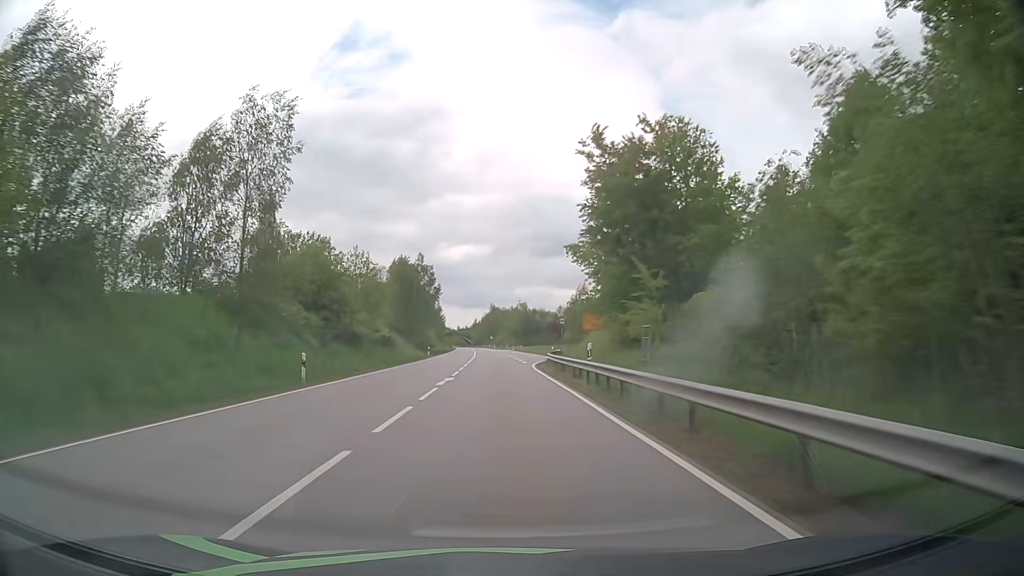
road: primary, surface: asphalt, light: Day
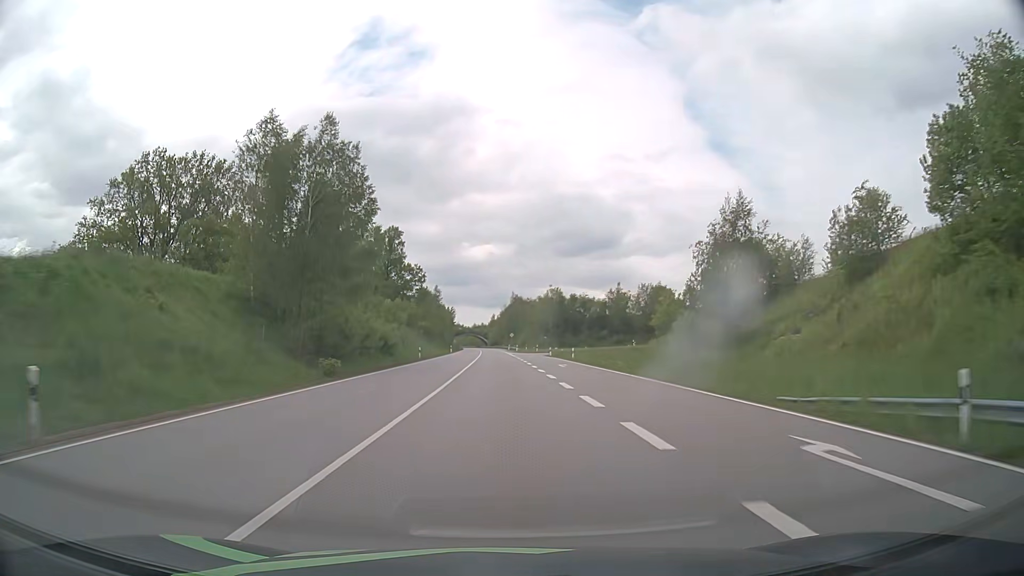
(-1.3, +62.2) m; -2°
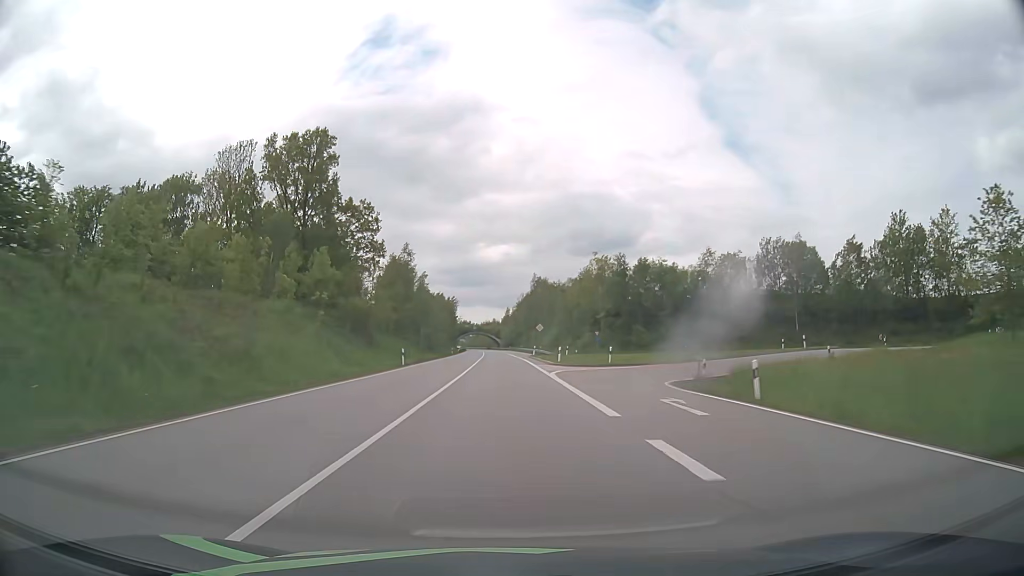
(-0.6, +62.1) m; -1°
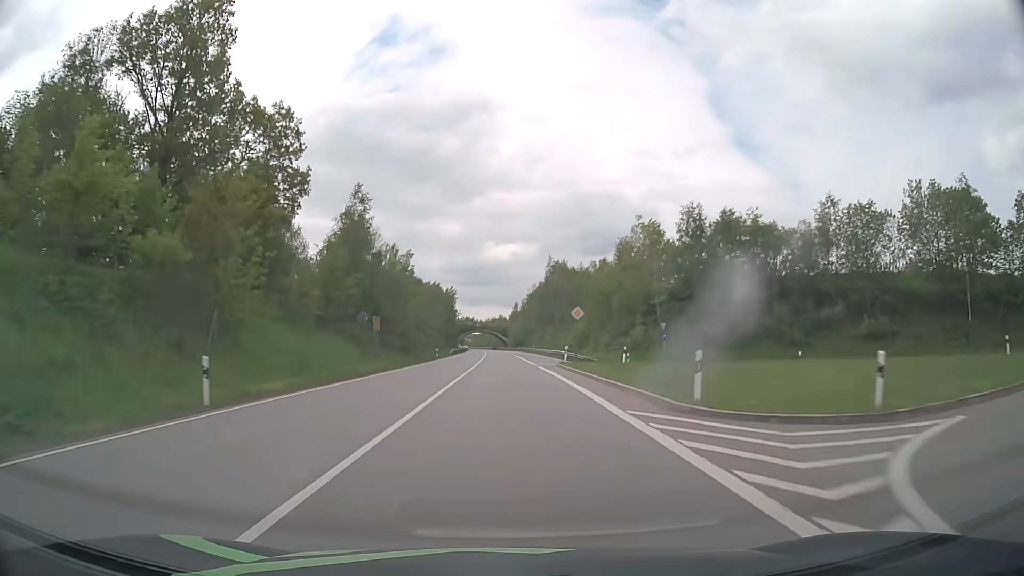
(-0.2, +31.3) m; -1°
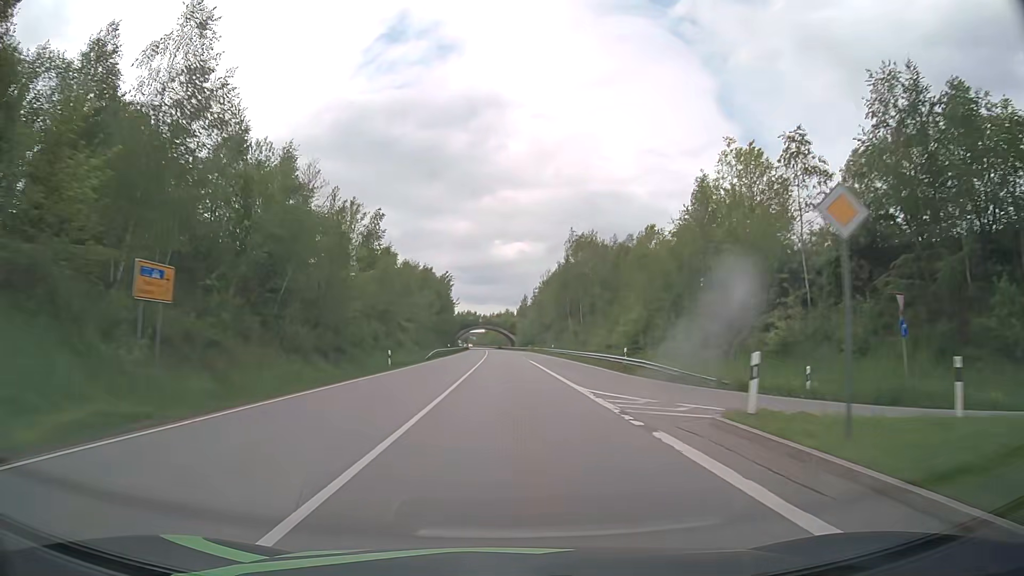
(-0.2, +31.4) m; 0°
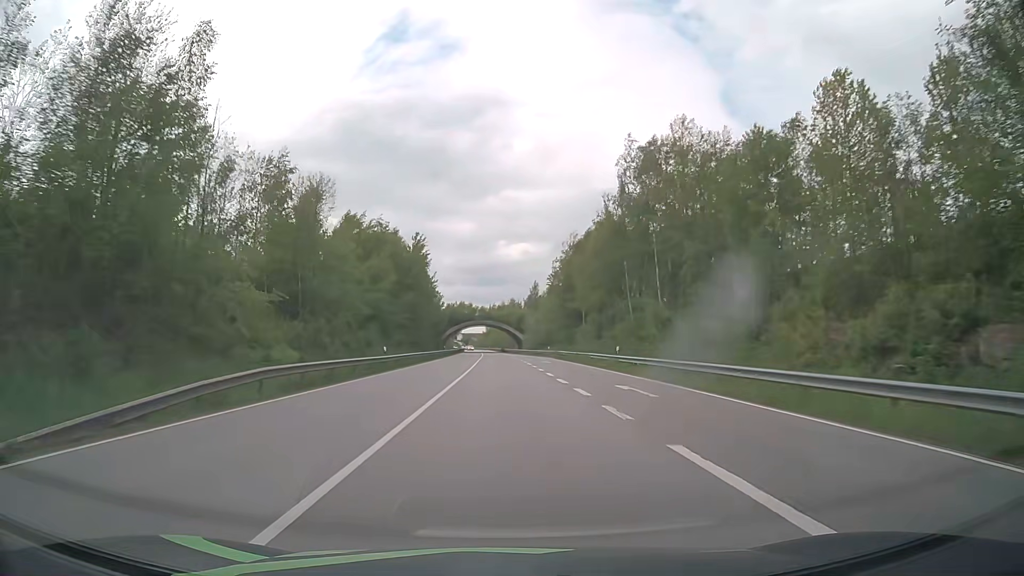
(-0.2, +47.3) m; 0°
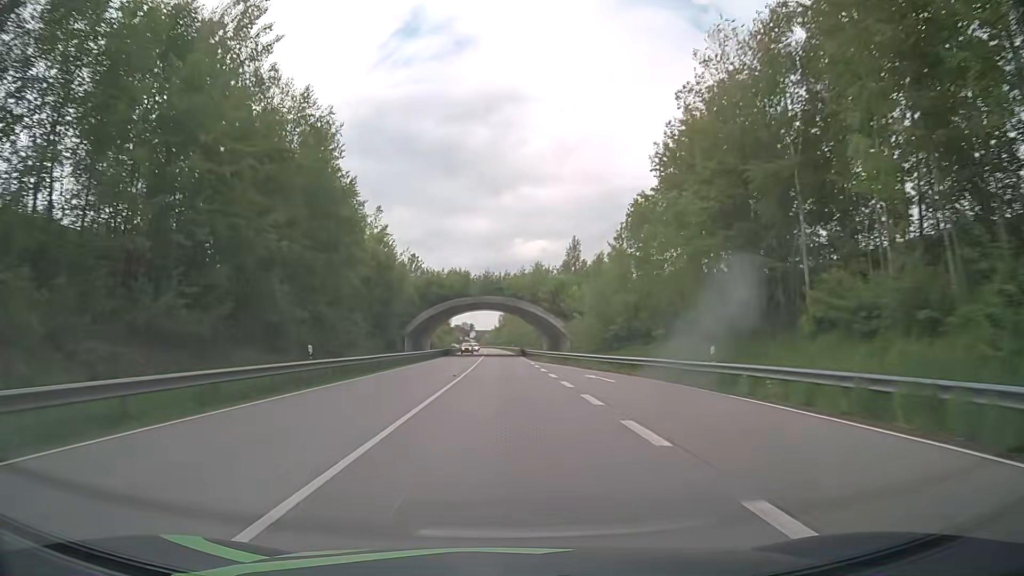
(-0.7, +63.5) m; -1°
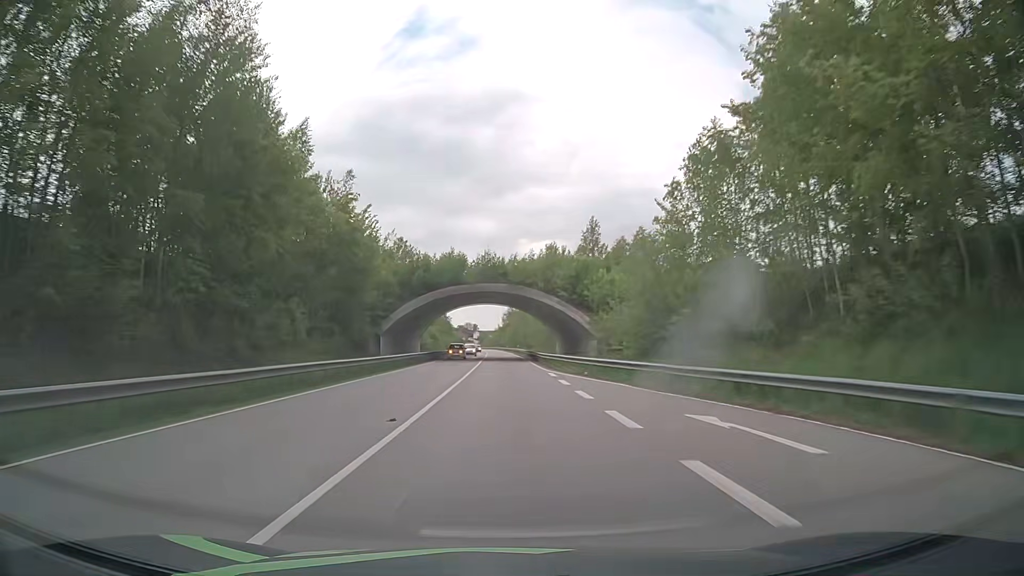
(-0.1, +15.9) m; -1°
(0, +10) (0, +20) (0, +30) (0, +40) (0, +50) (0, +60) (-1, +70) (-1, +80) (-1, +90) (-1, +100) m
